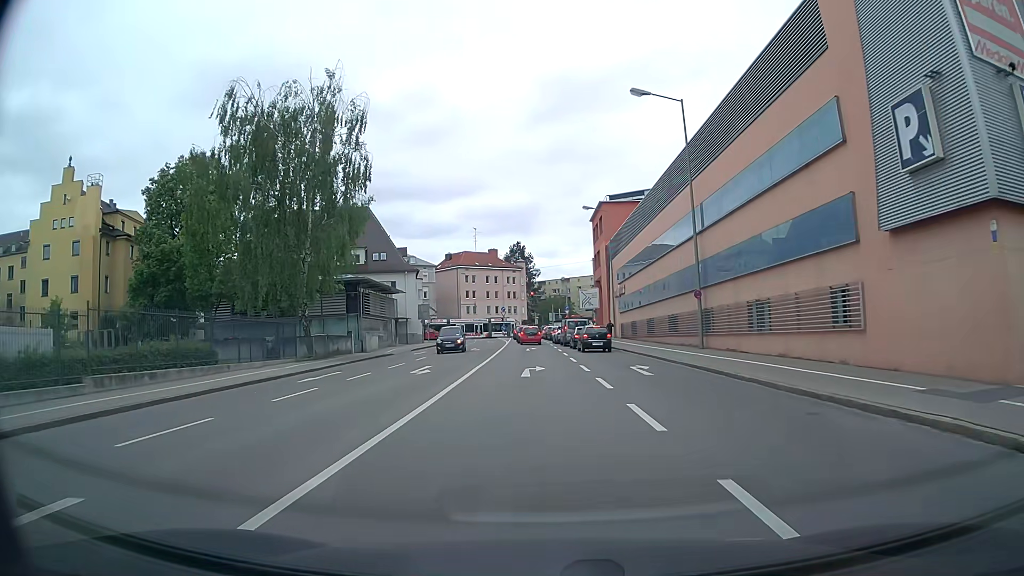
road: secondary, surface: asphalt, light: Day
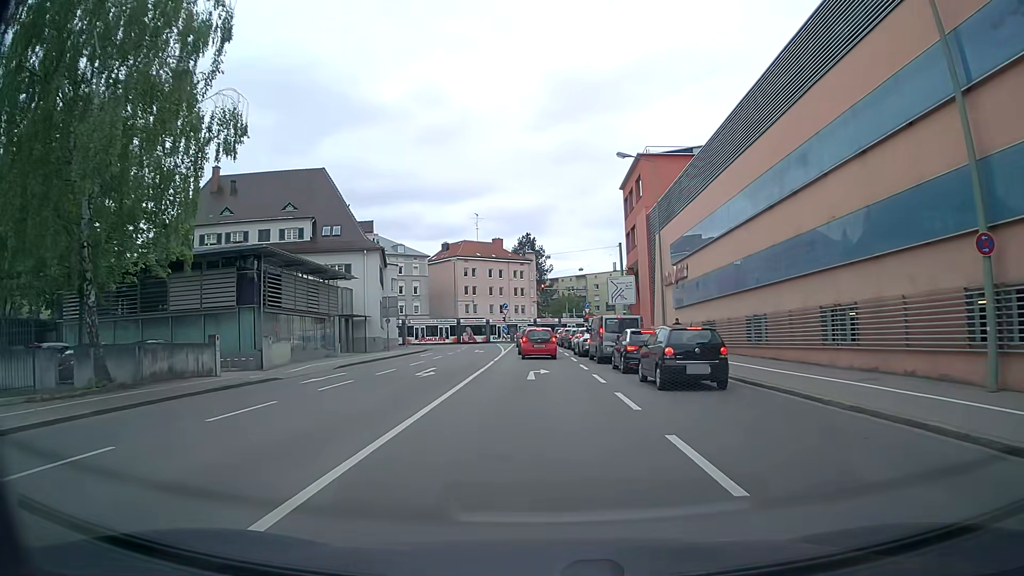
(-0.3, +21.1) m; -1°
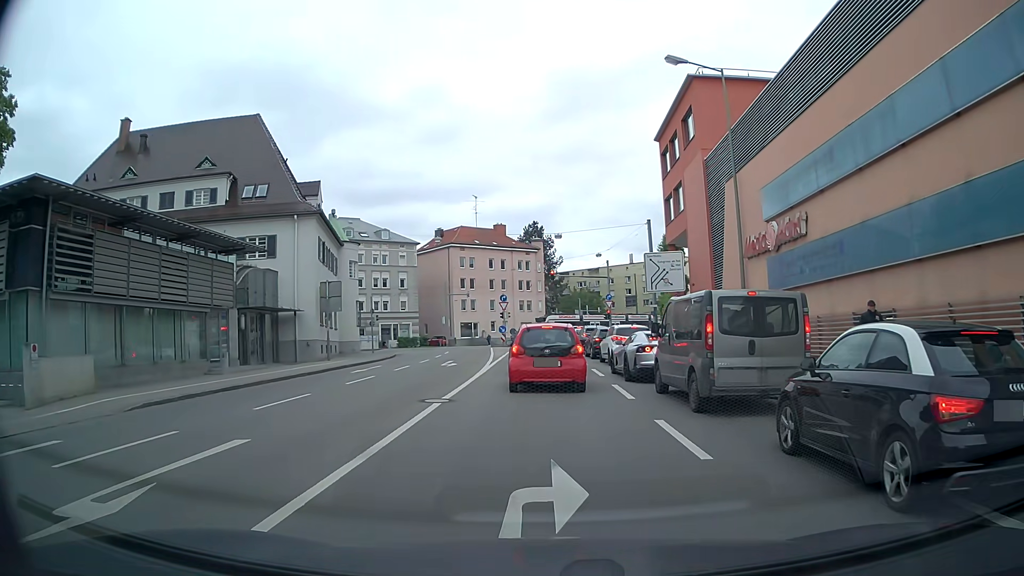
(-0.1, +16.2) m; -1°
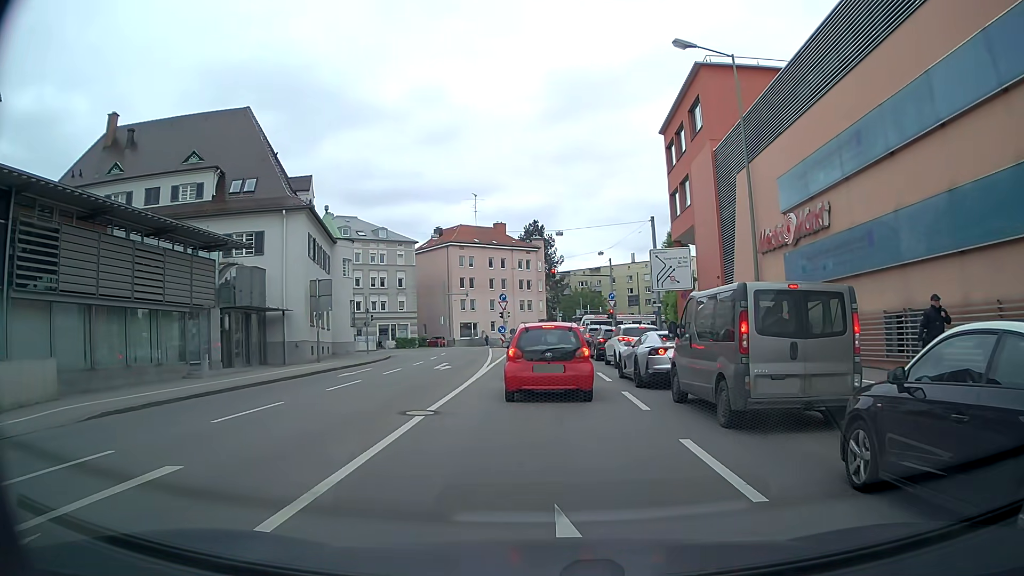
(0.0, +1.7) m; 0°
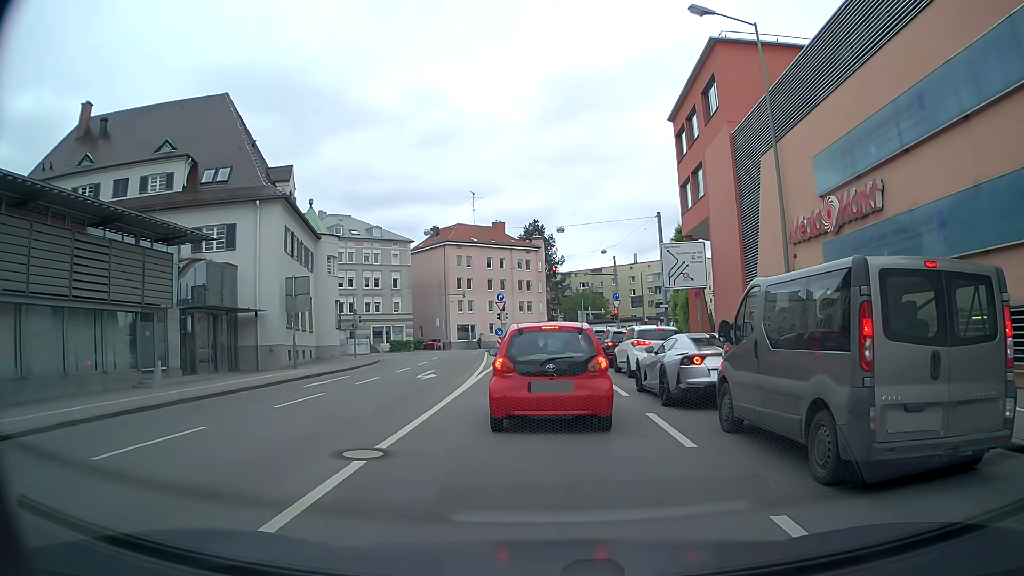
(0.0, +3.4) m; 0°
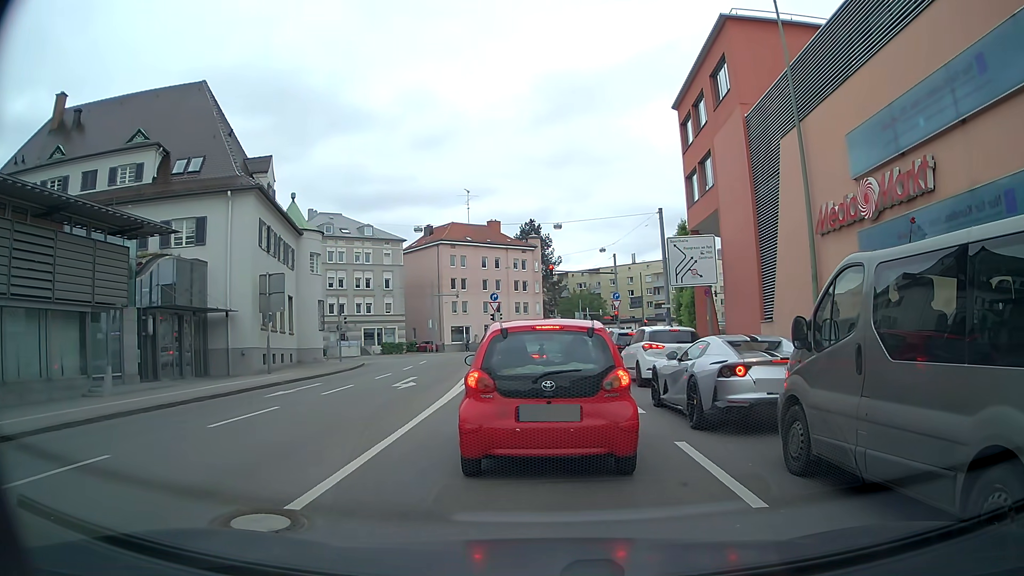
(0.0, +2.6) m; -2°
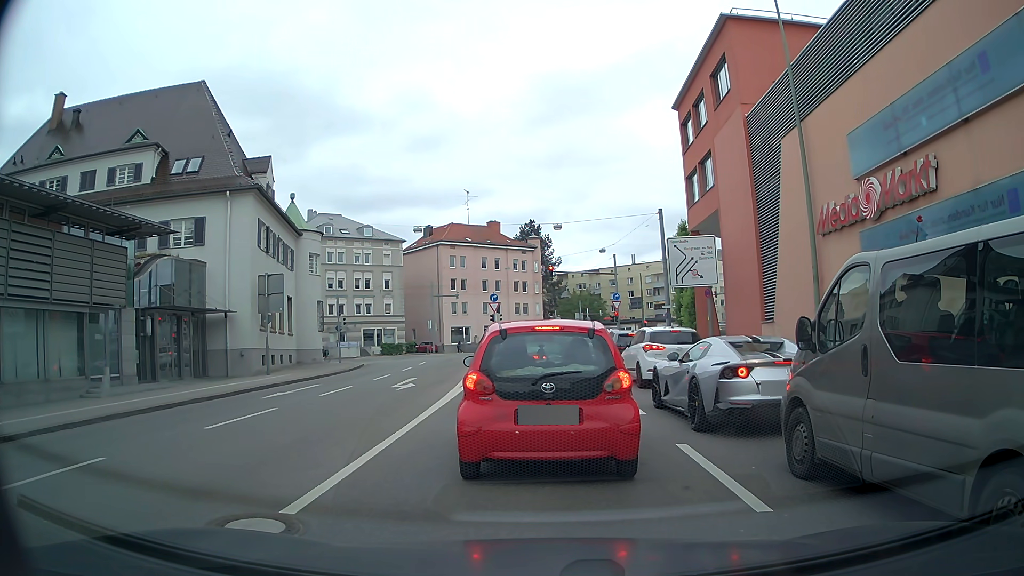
(0.0, +0.2) m; 0°
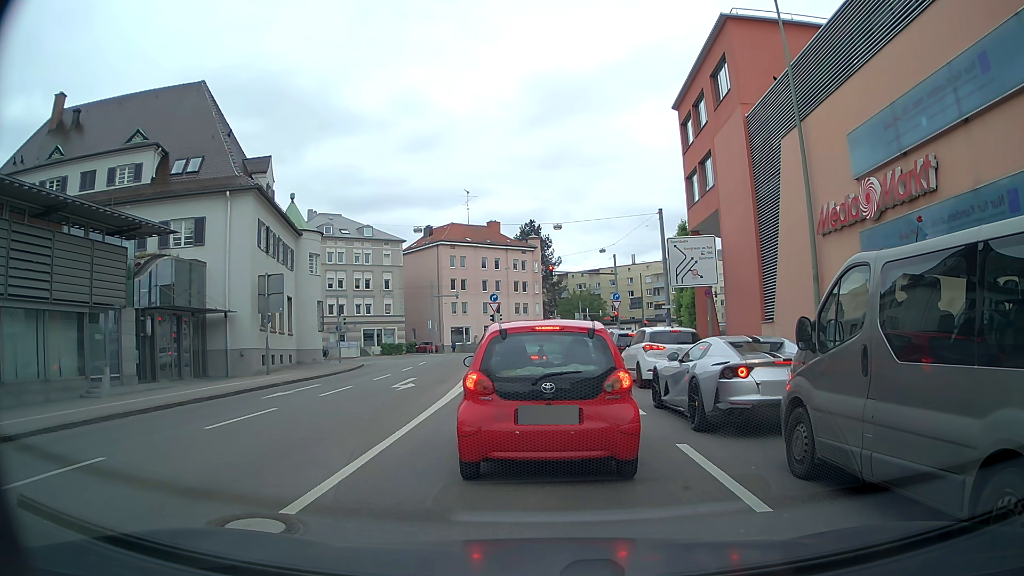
(0.0, 0.0) m; 0°
